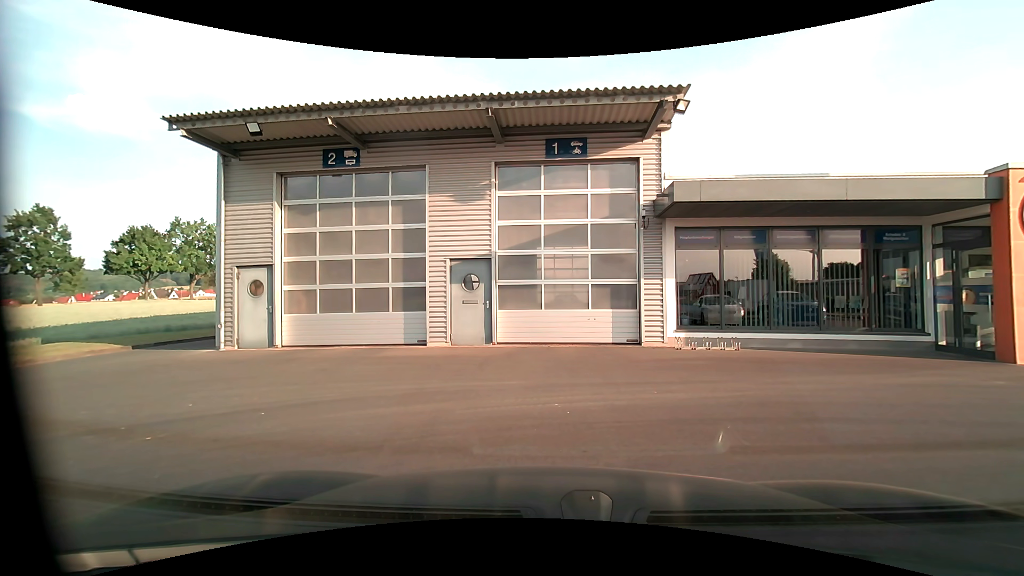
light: Day
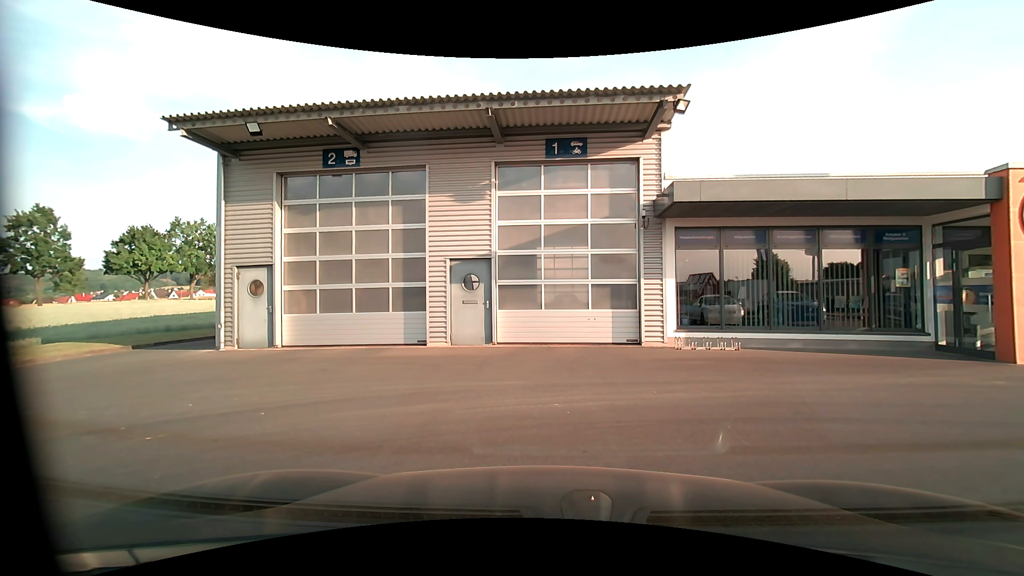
(0.0, 0.0) m; 0°
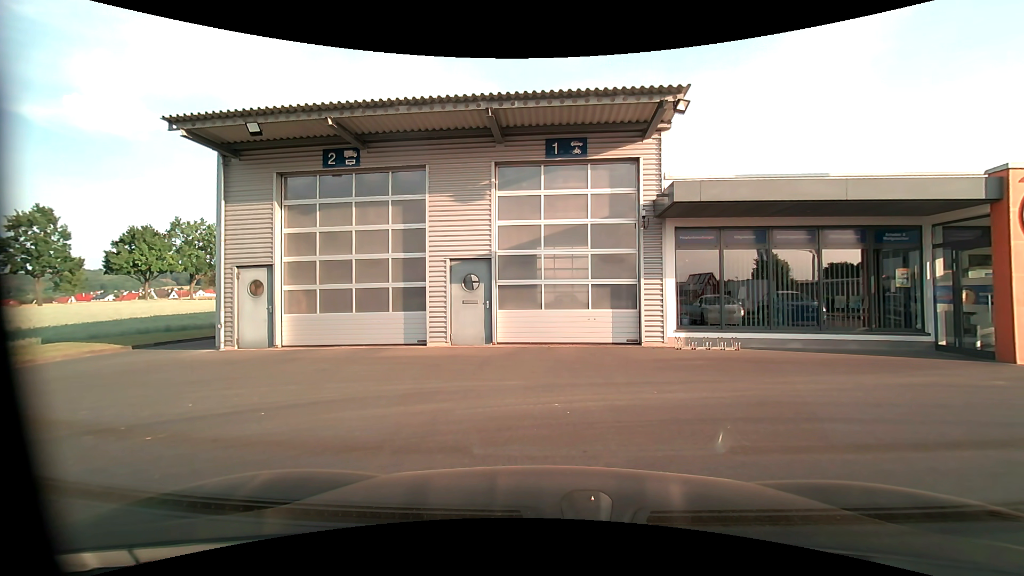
(0.0, 0.0) m; 0°
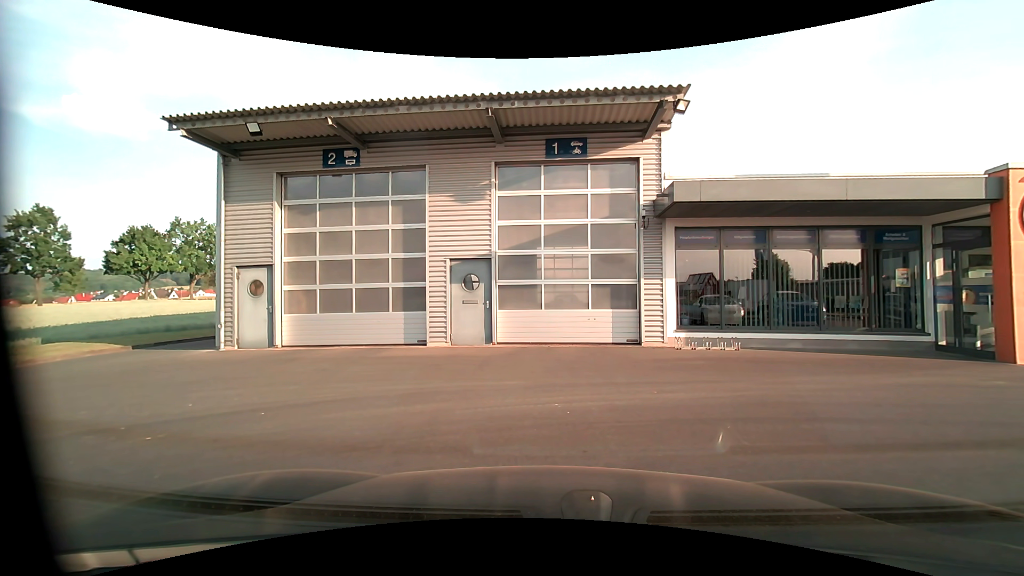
(0.0, 0.0) m; 0°
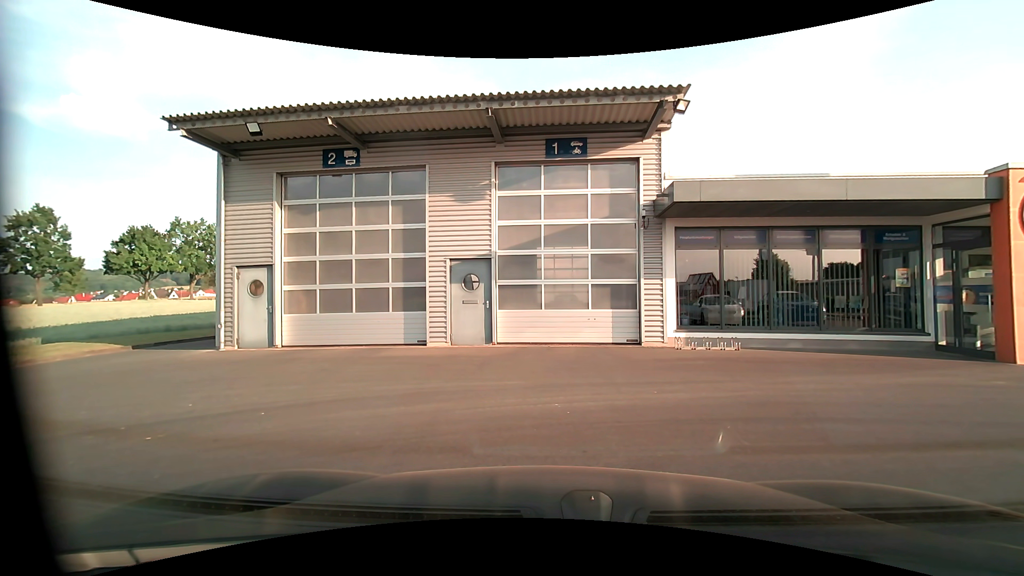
(0.0, 0.0) m; 0°
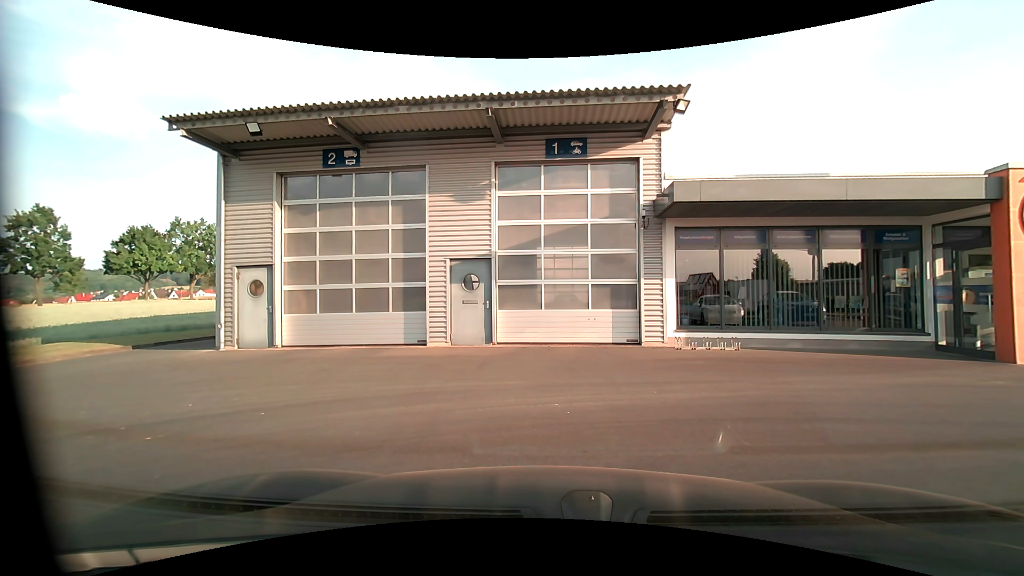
(0.0, 0.0) m; 0°
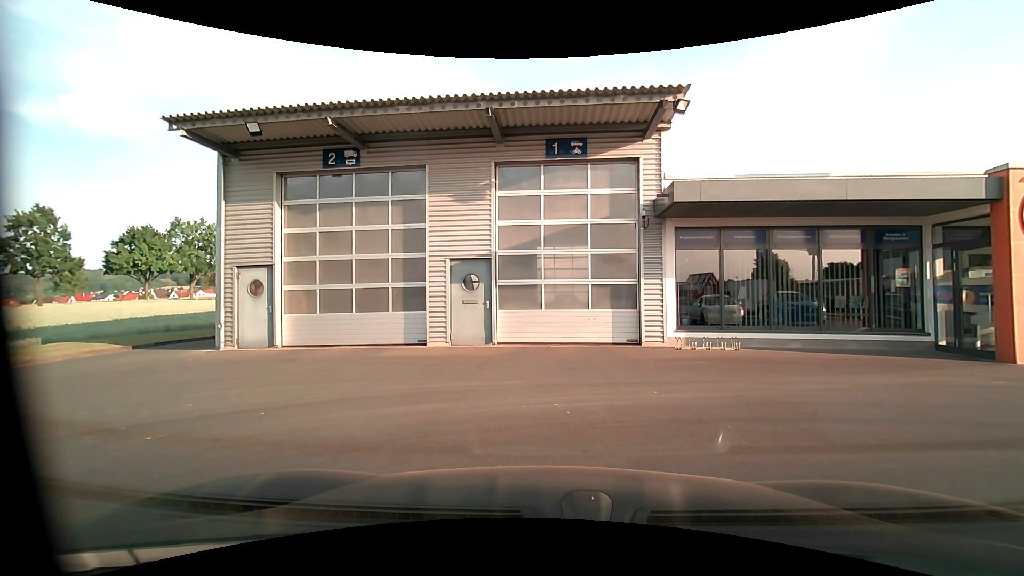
(0.0, 0.0) m; 0°
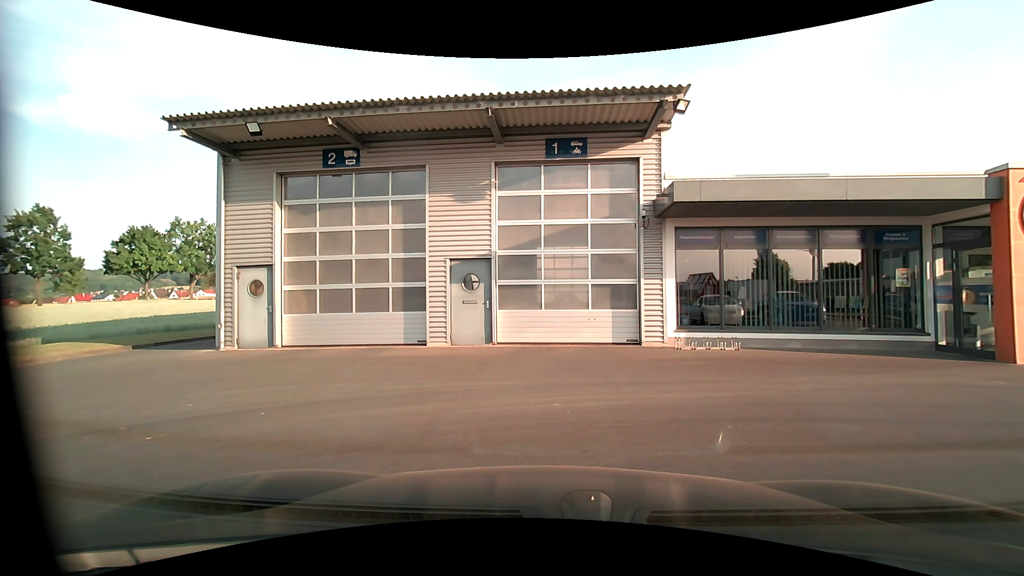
(0.0, 0.0) m; 0°
